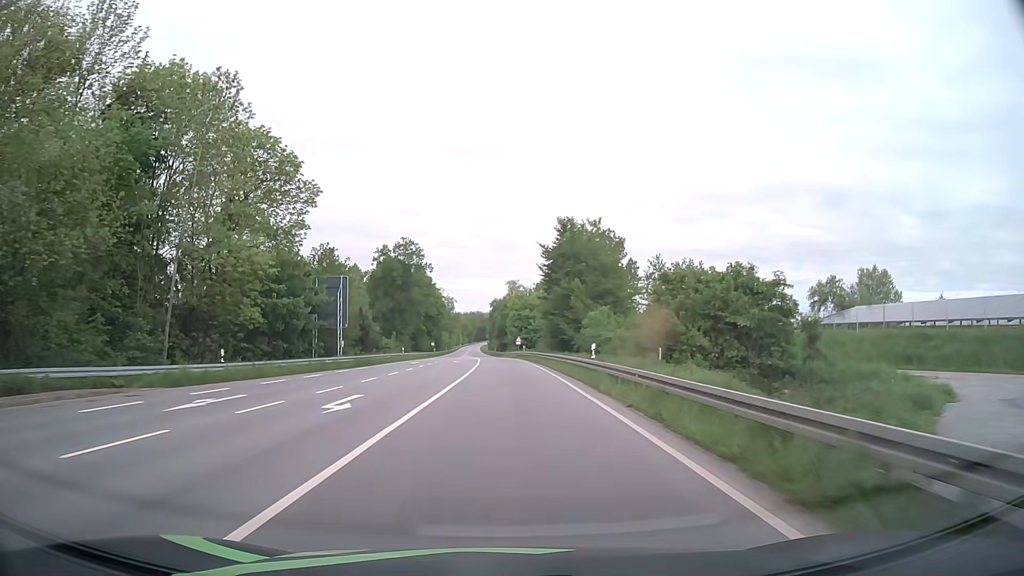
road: primary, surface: asphalt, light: Day
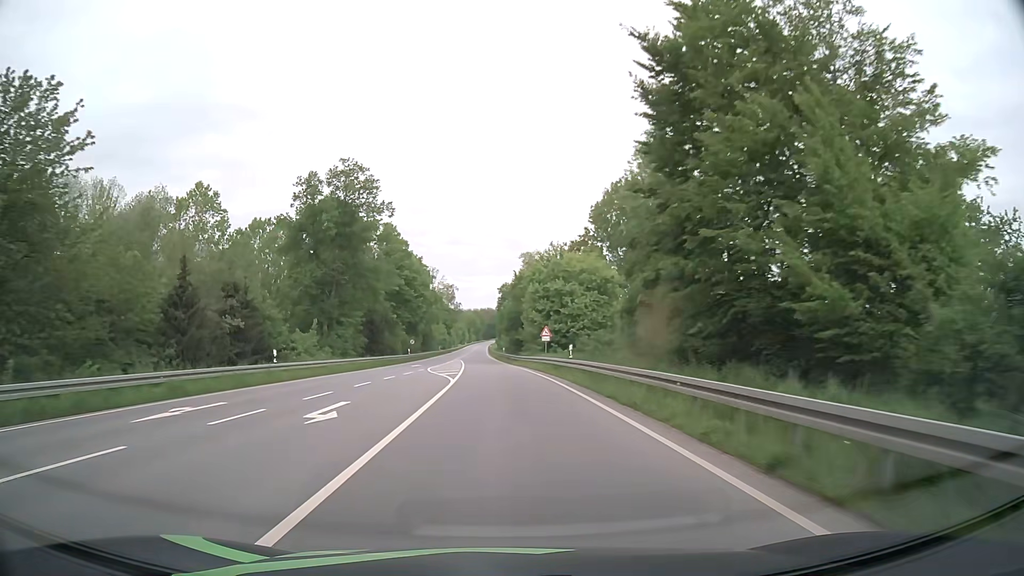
(-0.4, +44.0) m; -1°
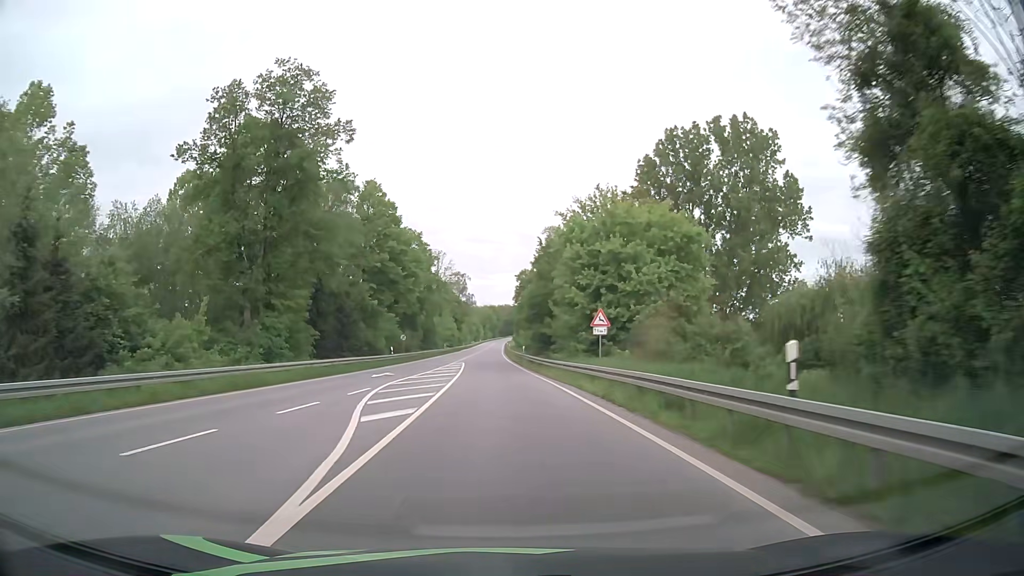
(-0.3, +21.9) m; -1°
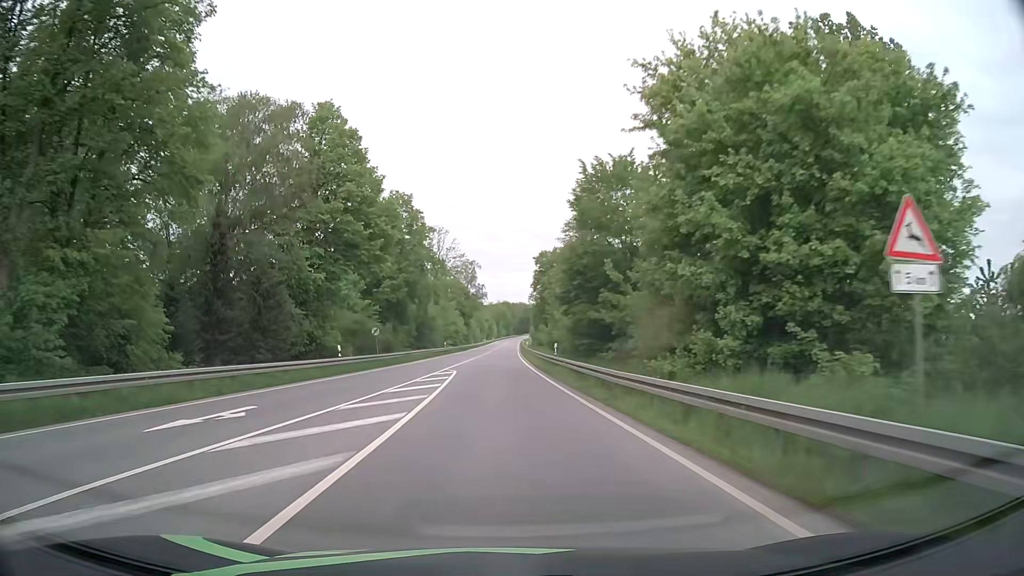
(-0.3, +22.2) m; -1°
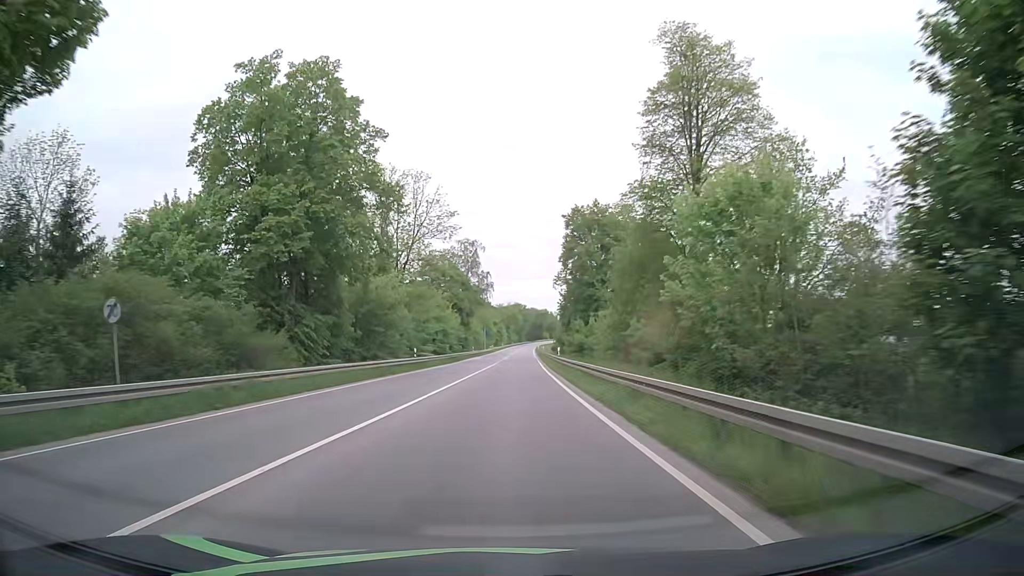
(-0.4, +35.3) m; -1°
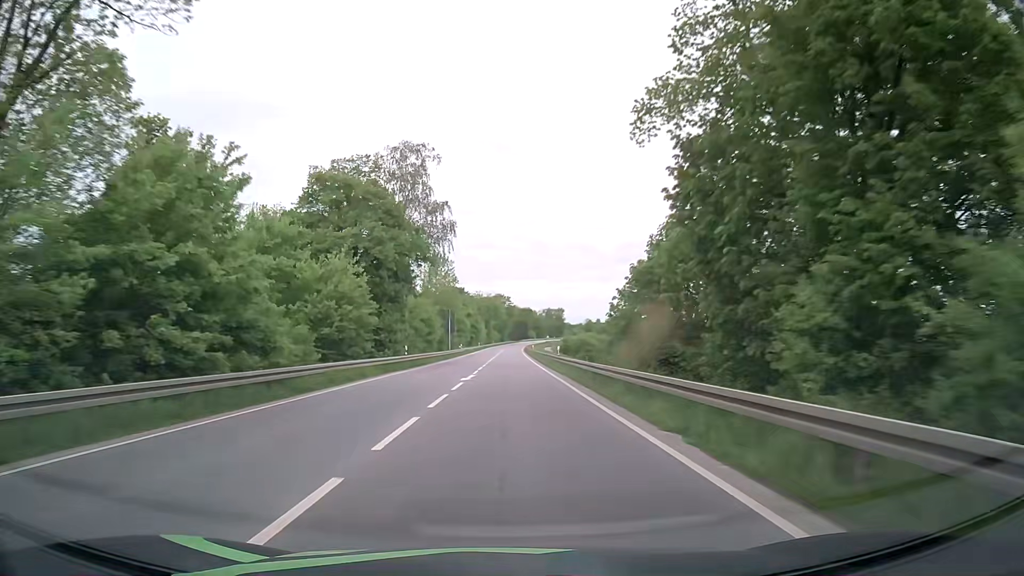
(+0.4, +51.4) m; +1°
